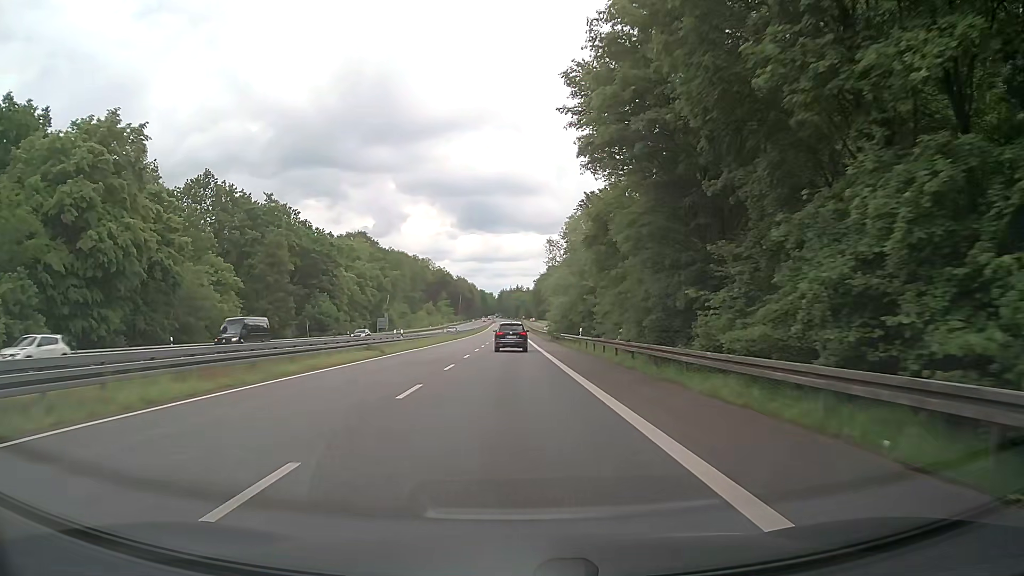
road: secondary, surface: asphalt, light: Day
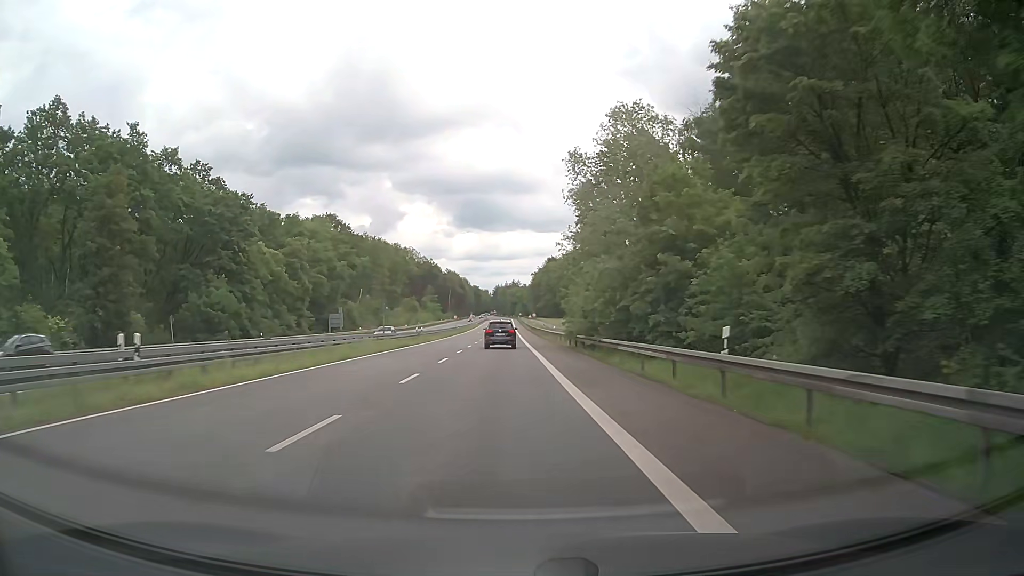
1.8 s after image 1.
(+0.1, +32.5) m; +1°
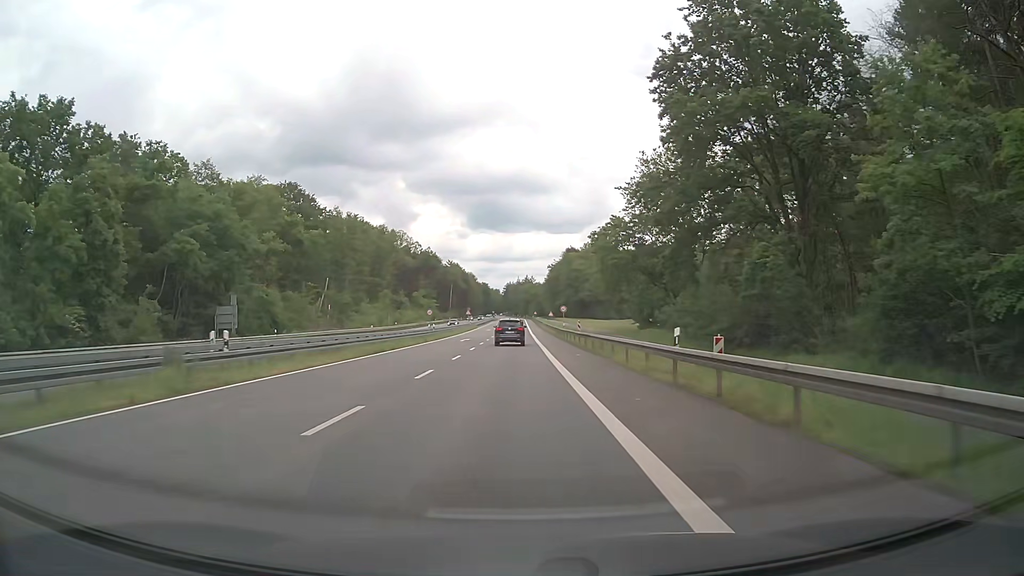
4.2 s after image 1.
(-0.7, +43.6) m; -1°
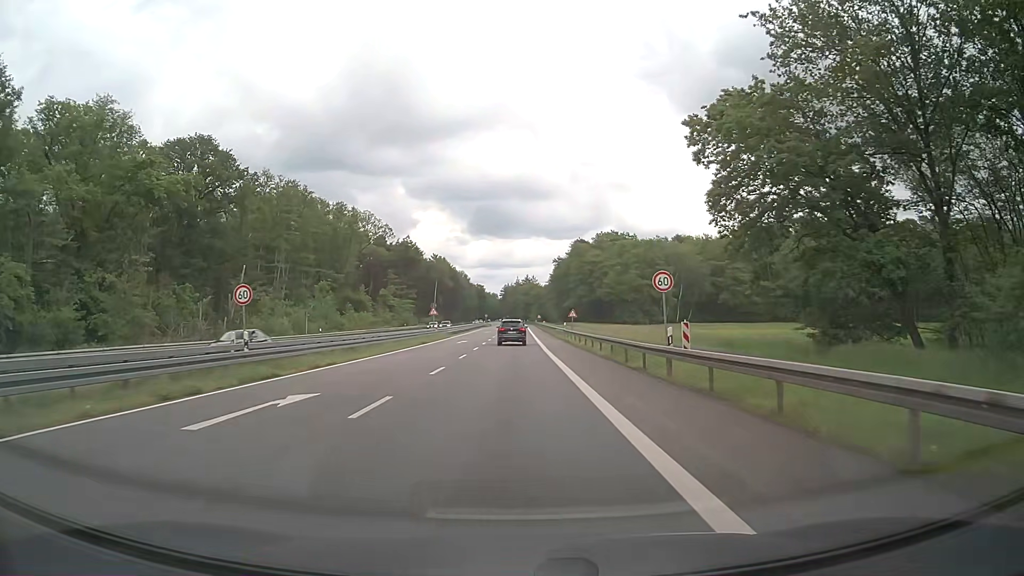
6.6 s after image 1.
(-0.1, +43.2) m; 0°
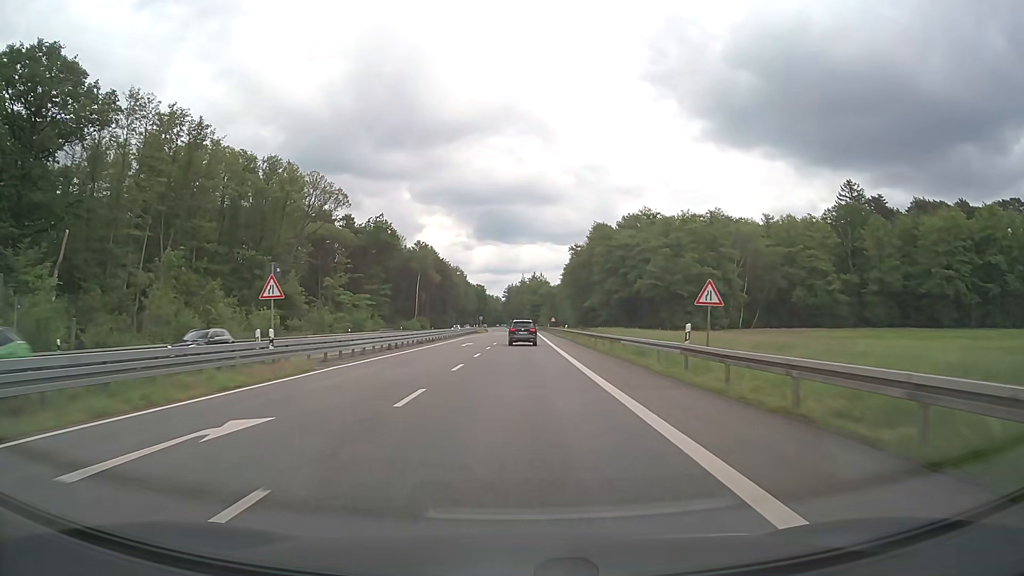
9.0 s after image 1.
(-0.4, +43.7) m; -1°
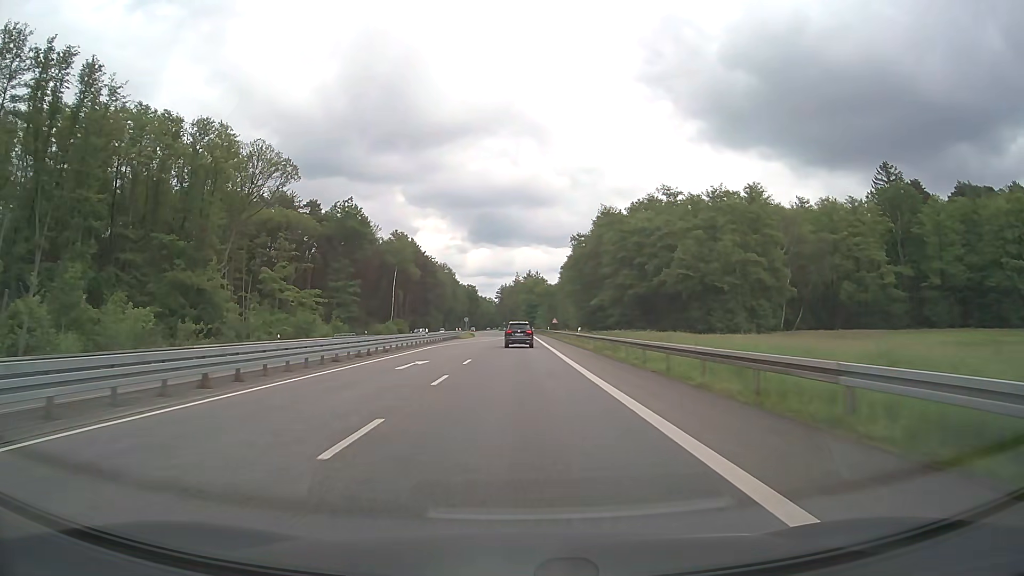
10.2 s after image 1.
(+0.1, +22.1) m; +1°
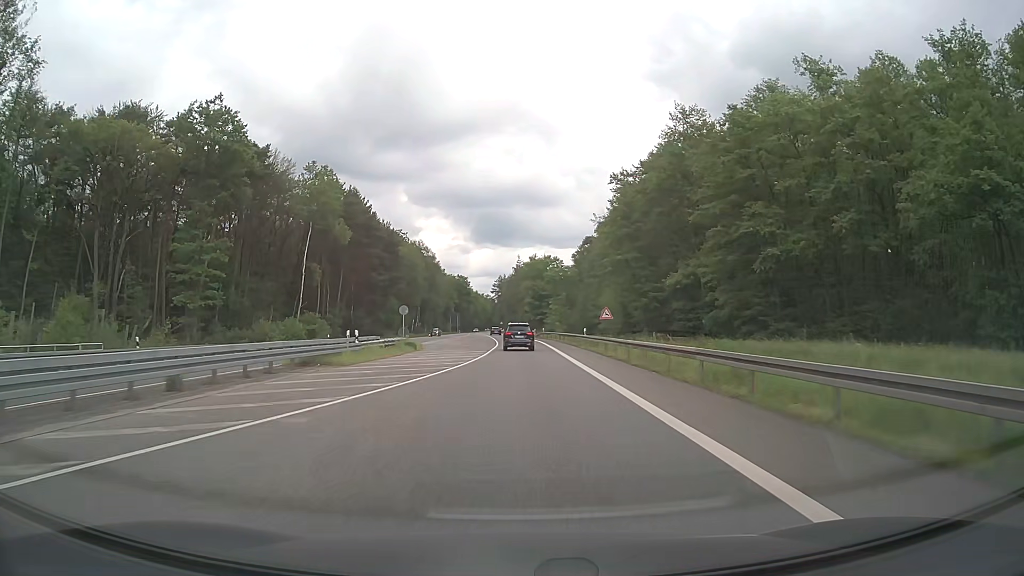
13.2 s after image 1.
(-0.1, +55.5) m; 0°
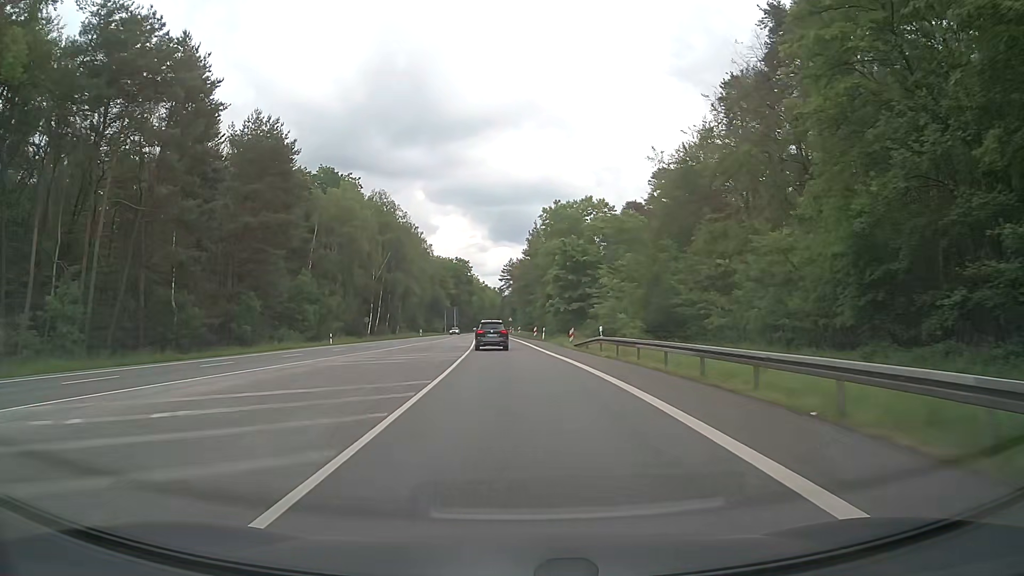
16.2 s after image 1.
(+0.2, +55.7) m; -1°
(0, +10) (0, +20) (-1, +30) (-1, +40) (-1, +50) (-2, +60) (-3, +70) (-3, +80) (-4, +90) (-5, +100) m
